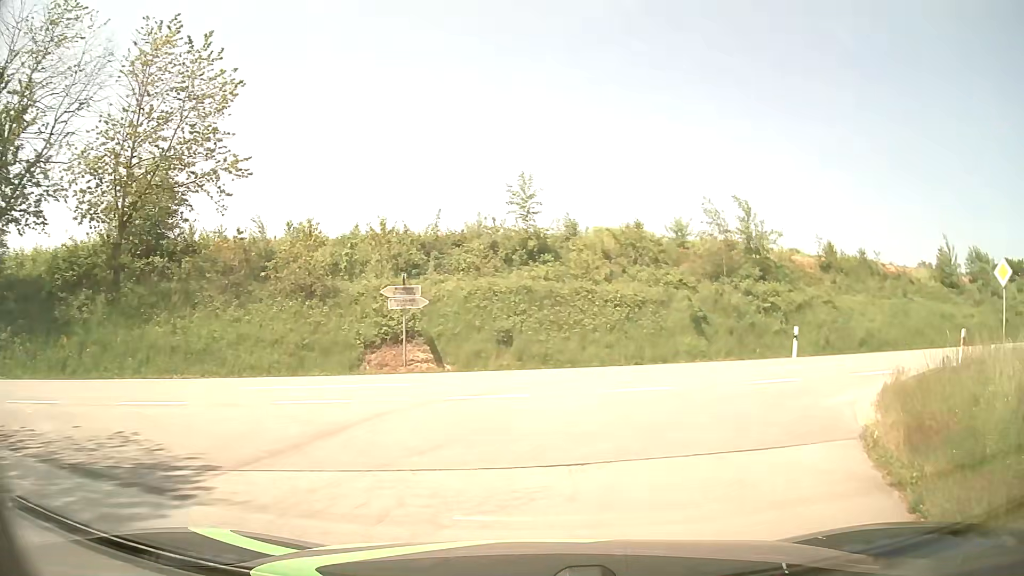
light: Day
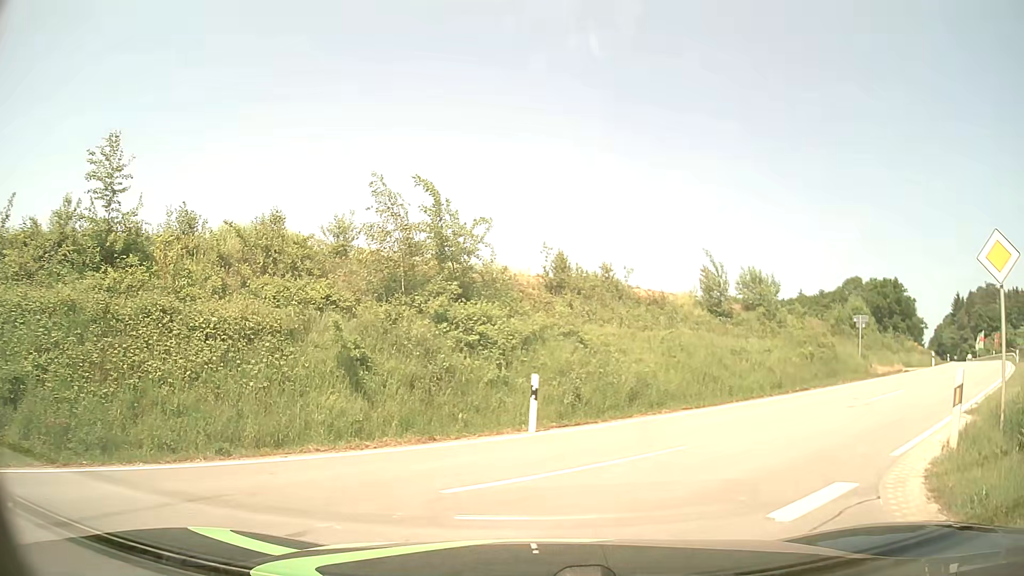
(+2.5, +10.5) m; +27°
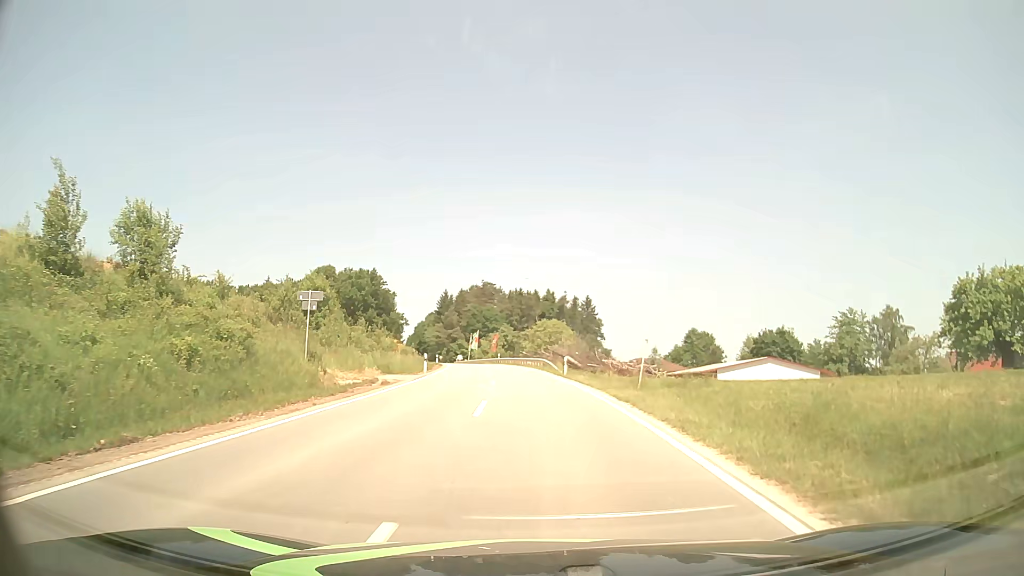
(+7.1, +14.5) m; +46°
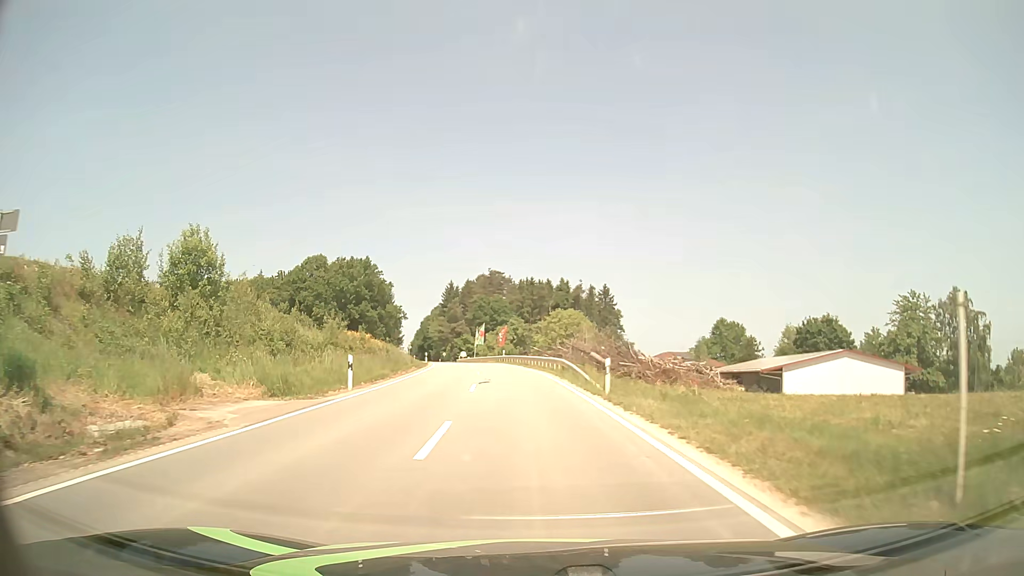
(0.0, +17.7) m; -1°
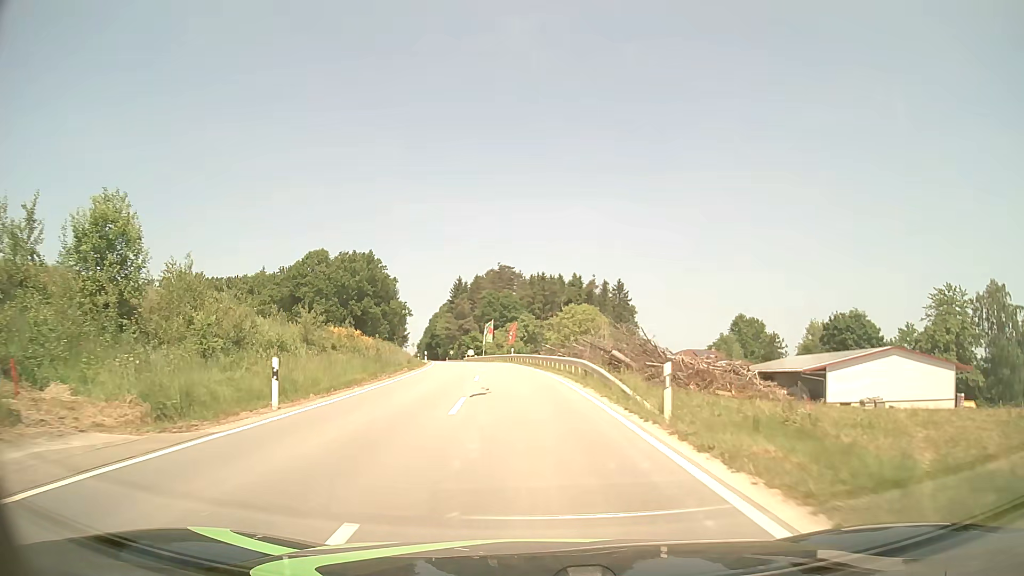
(-0.1, +7.3) m; -1°
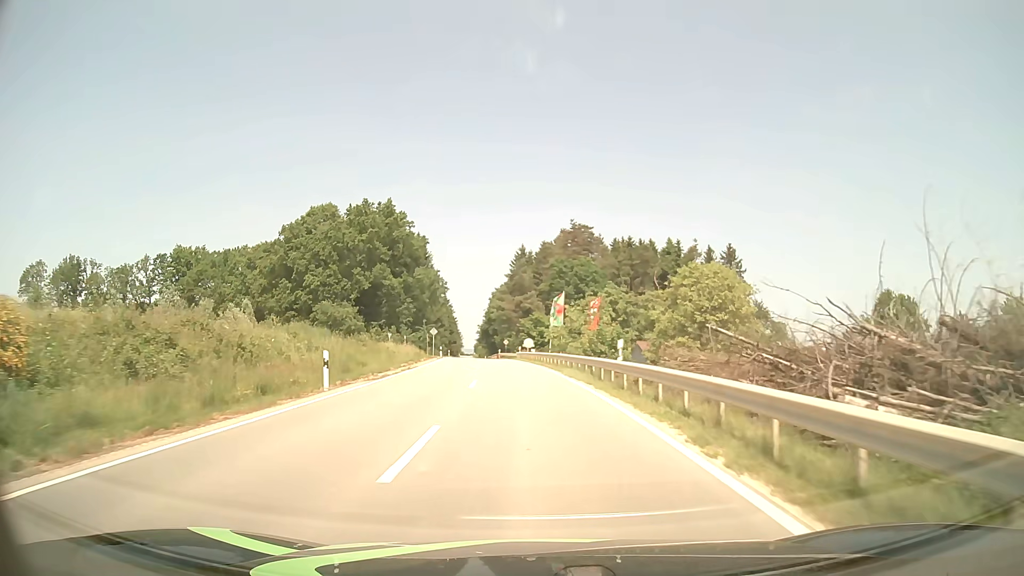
(-2.2, +43.5) m; -6°
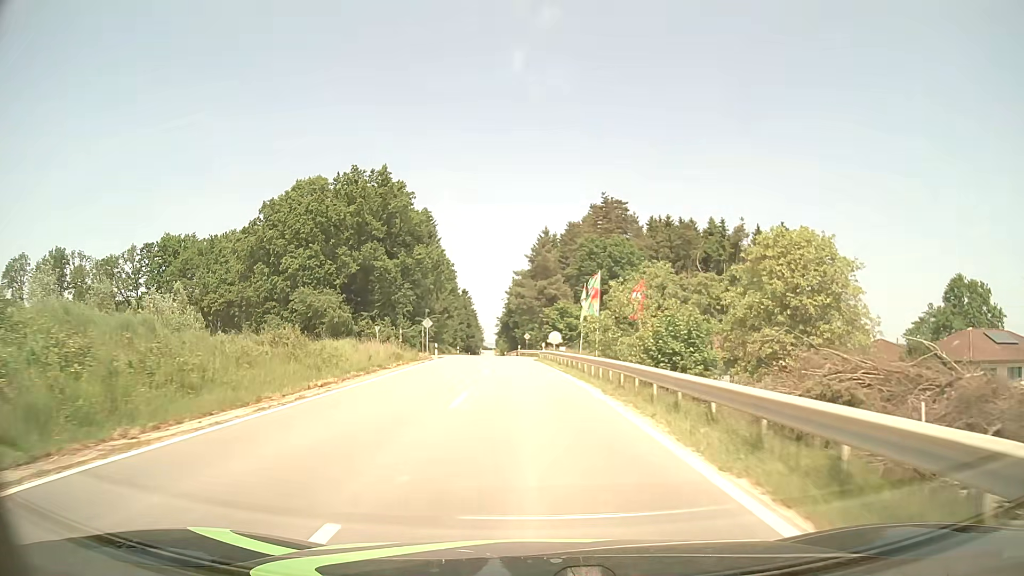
(-0.3, +17.7) m; -2°
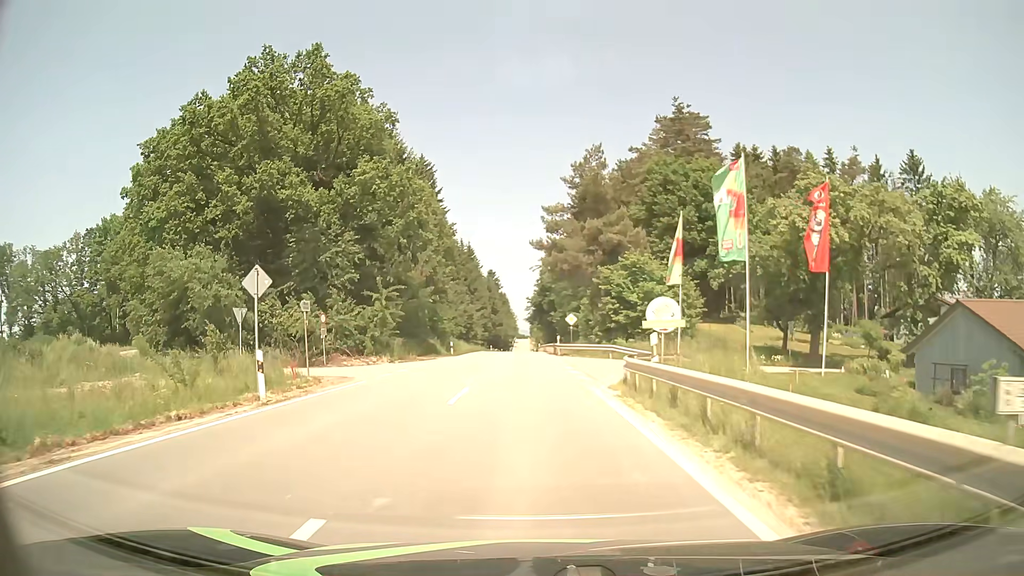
(-0.8, +35.8) m; -3°
(0, +10) (0, +20) (+5, +28) (+14, +32) (+24, +34) (+34, +36) (+44, +38) (+53, +41) (+63, +43) (+73, +46) m
